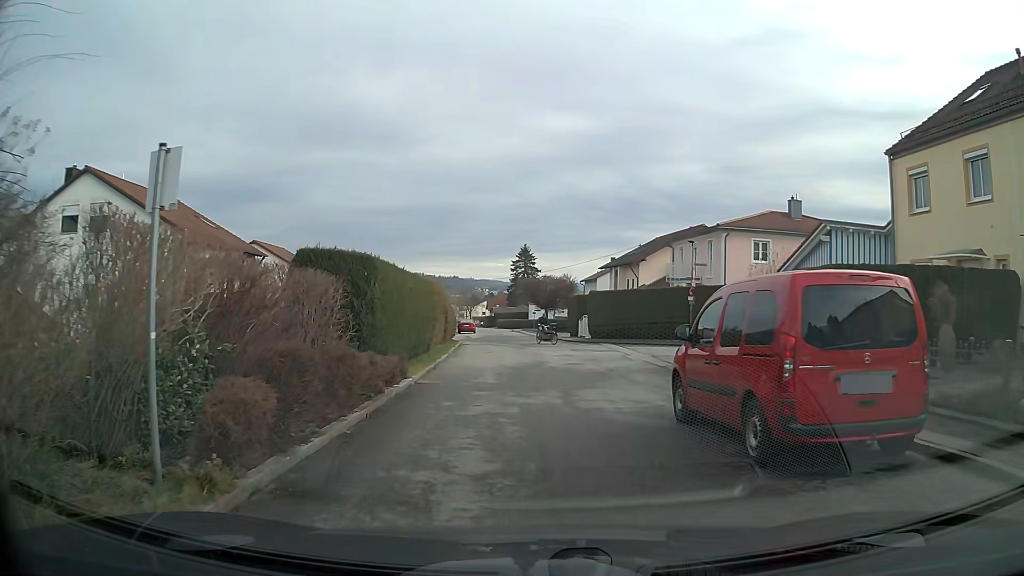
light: Day
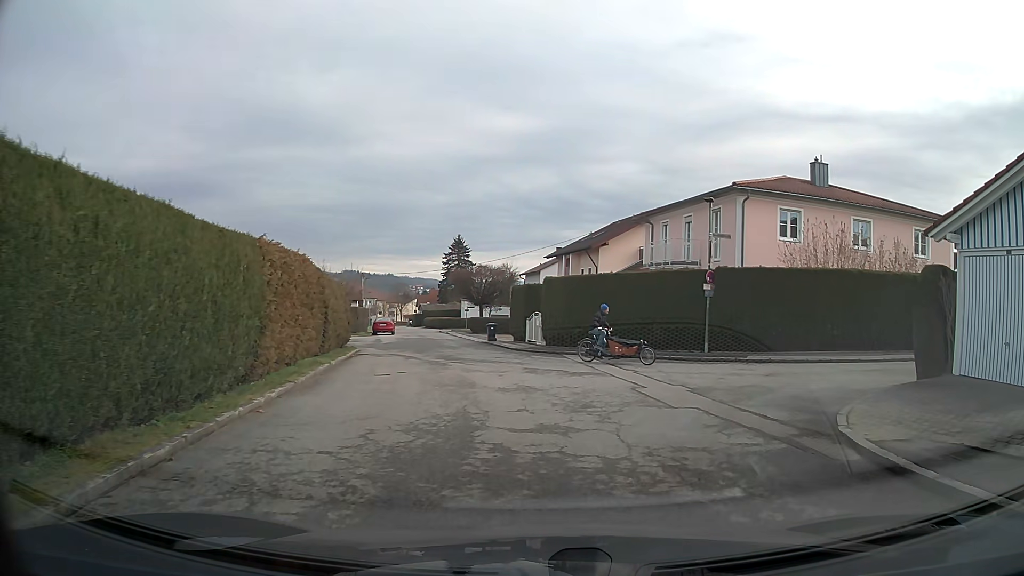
(+0.2, +12.1) m; +7°
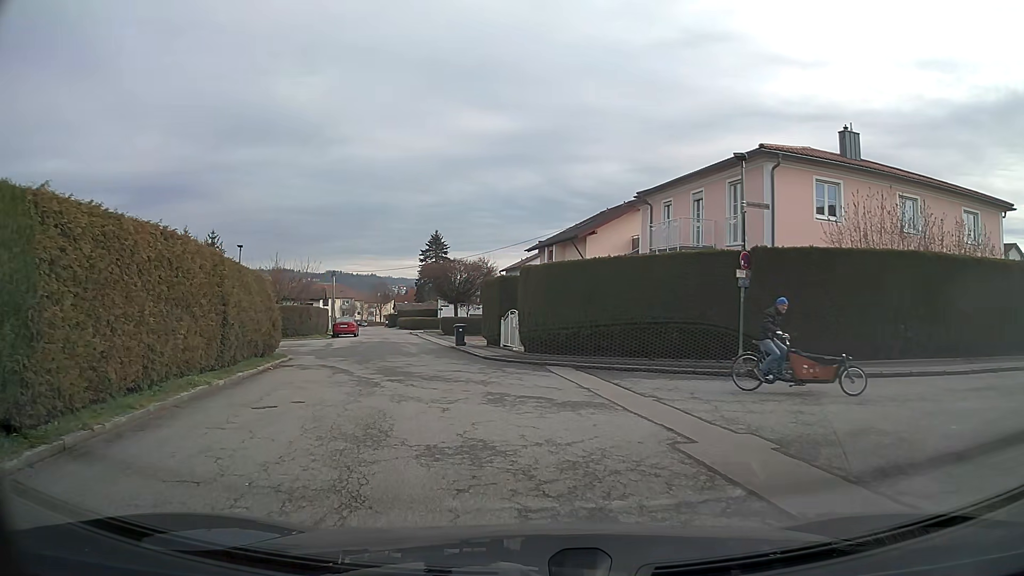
(0.0, +5.9) m; -1°
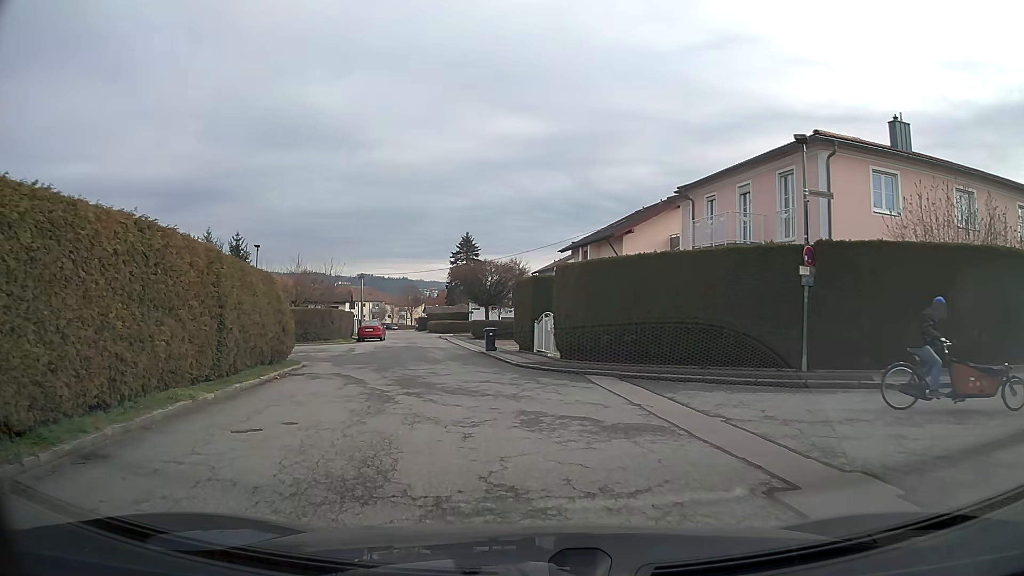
(0.0, +1.9) m; -3°
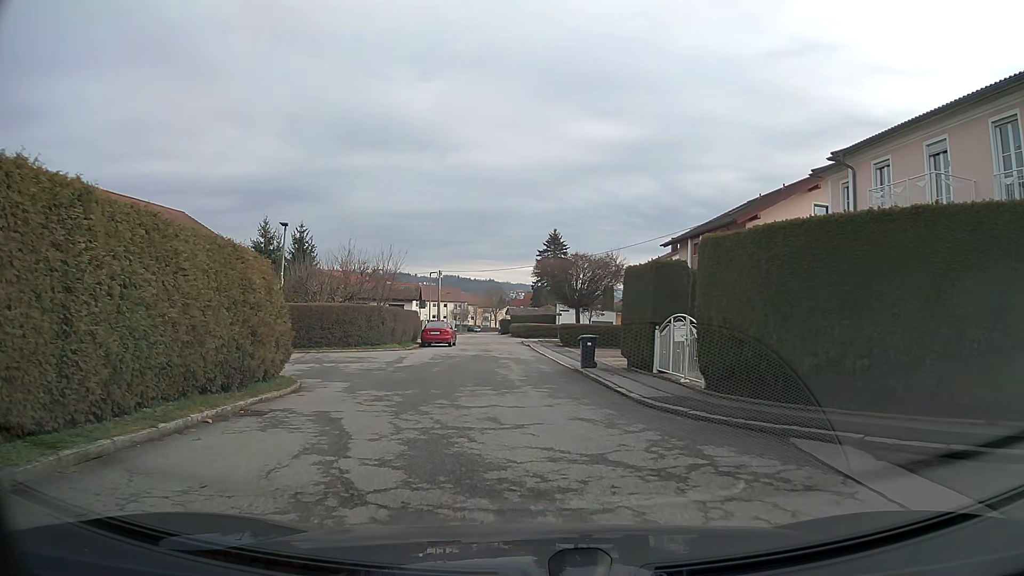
(-0.5, +7.9) m; -7°
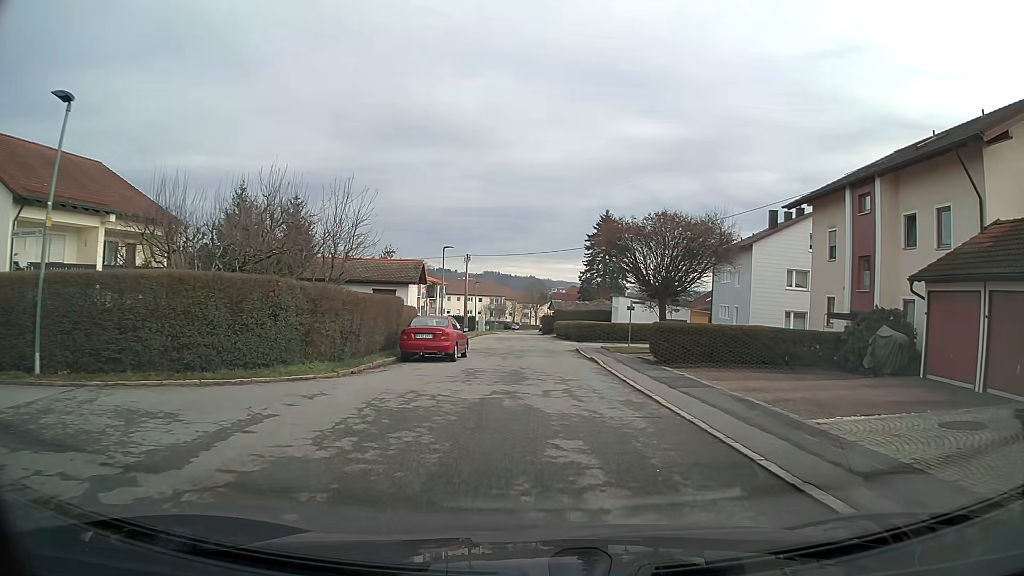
(-0.6, +16.9) m; -2°
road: residential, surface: asphalt
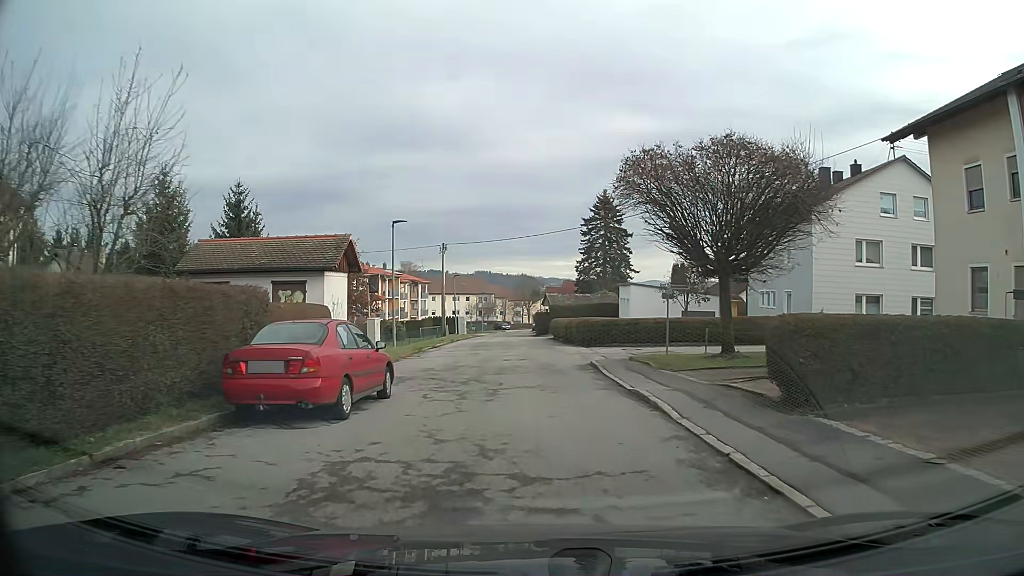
(0.0, +11.4) m; 0°
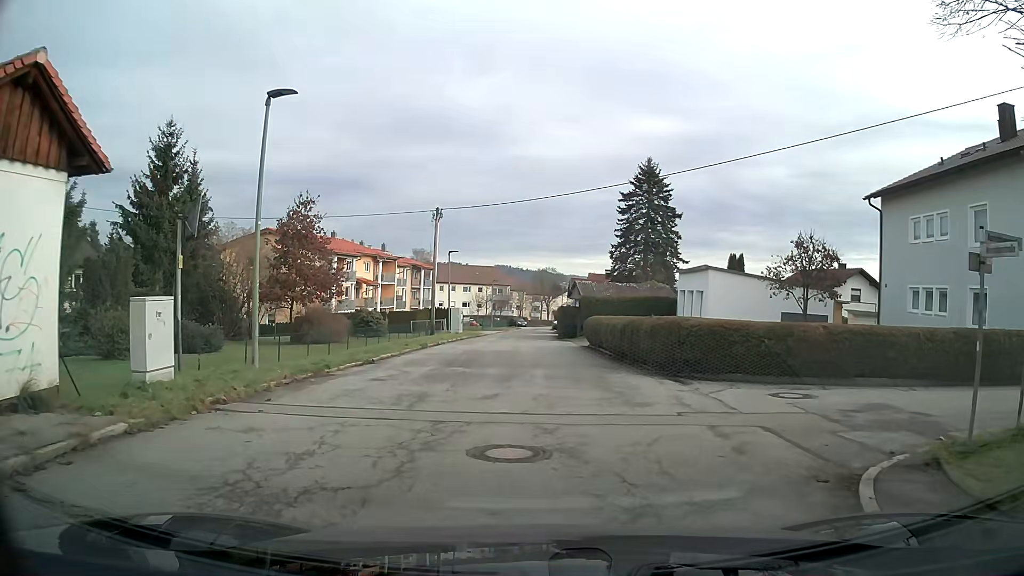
(-0.2, +15.4) m; -1°
(0, +10) (0, +20) (0, +30) (0, +40) (0, +50) (0, +60) (0, +70) (0, +80) (+1, +90) (+1, +100) m
